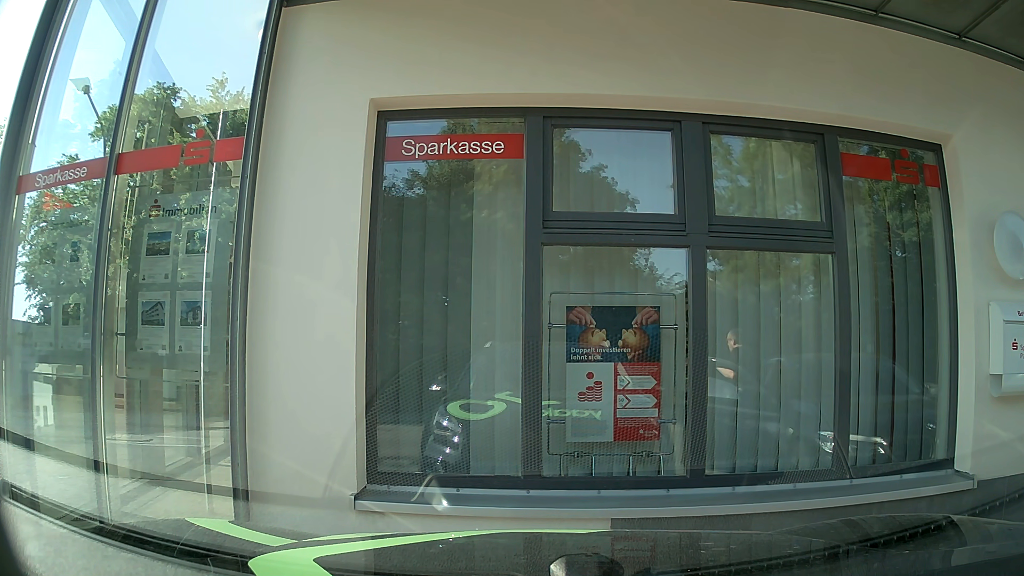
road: unclassified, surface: asphalt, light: Day
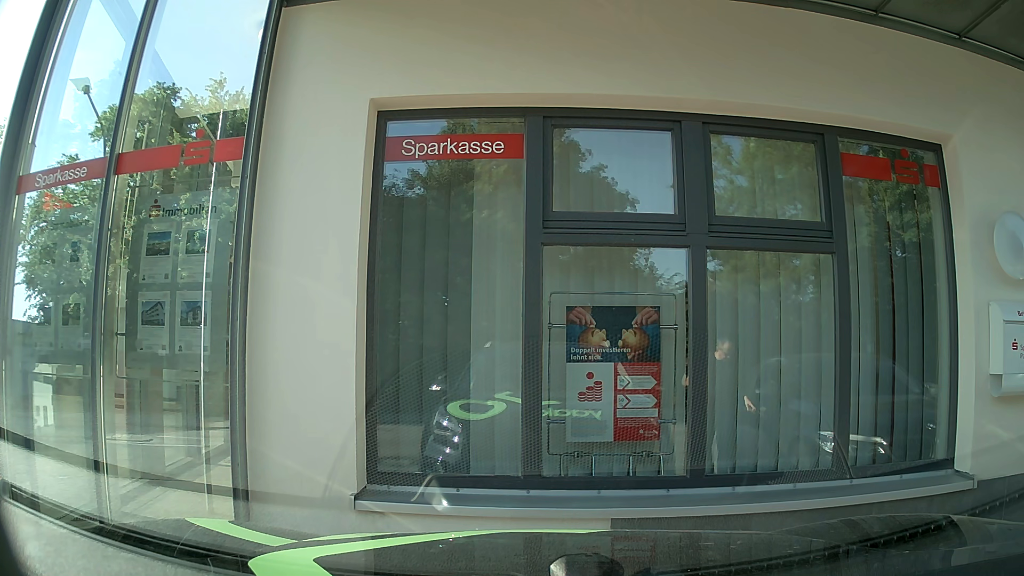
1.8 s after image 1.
(0.0, 0.0) m; 0°
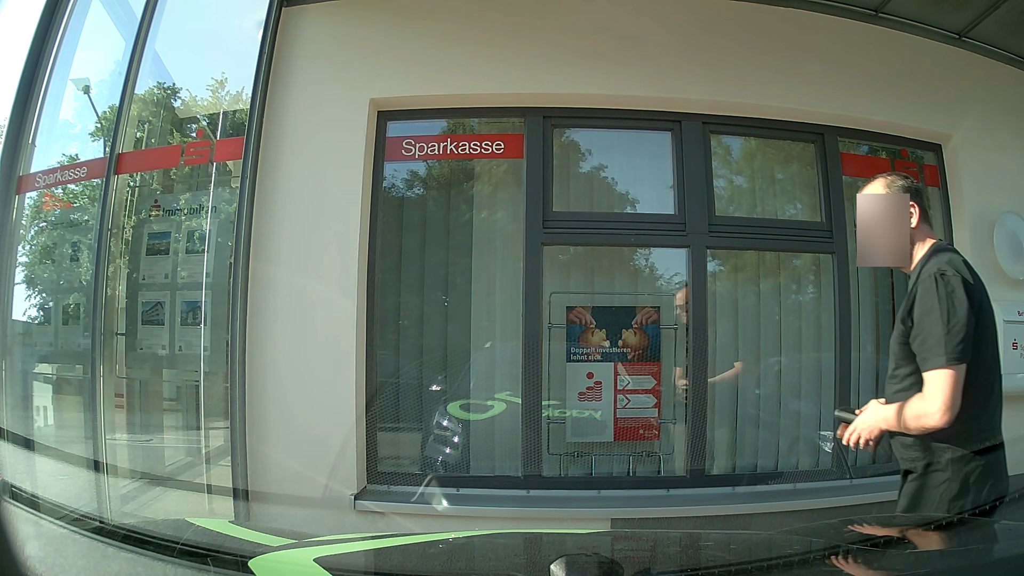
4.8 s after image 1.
(0.0, 0.0) m; 0°
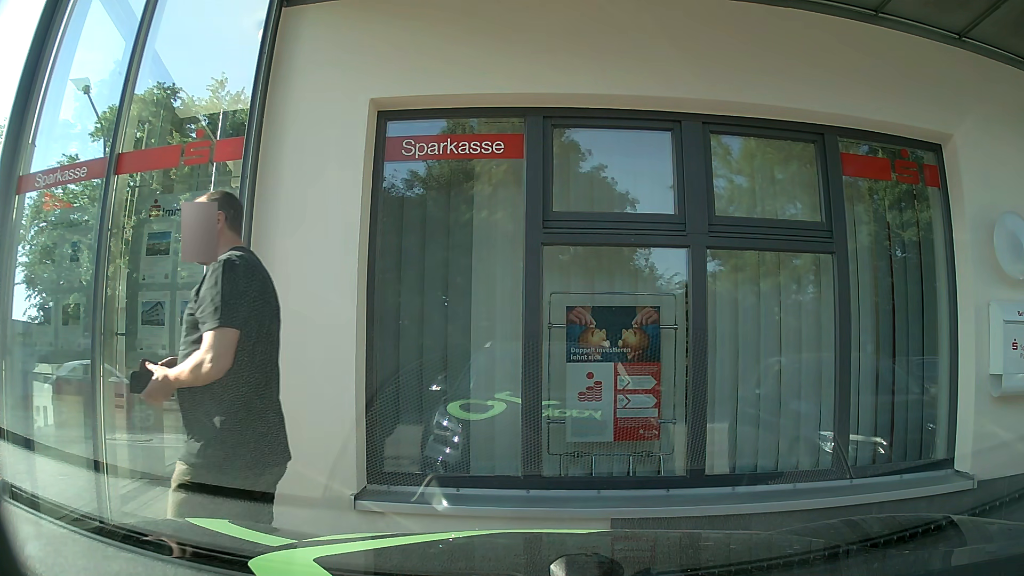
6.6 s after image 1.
(0.0, 0.0) m; 0°
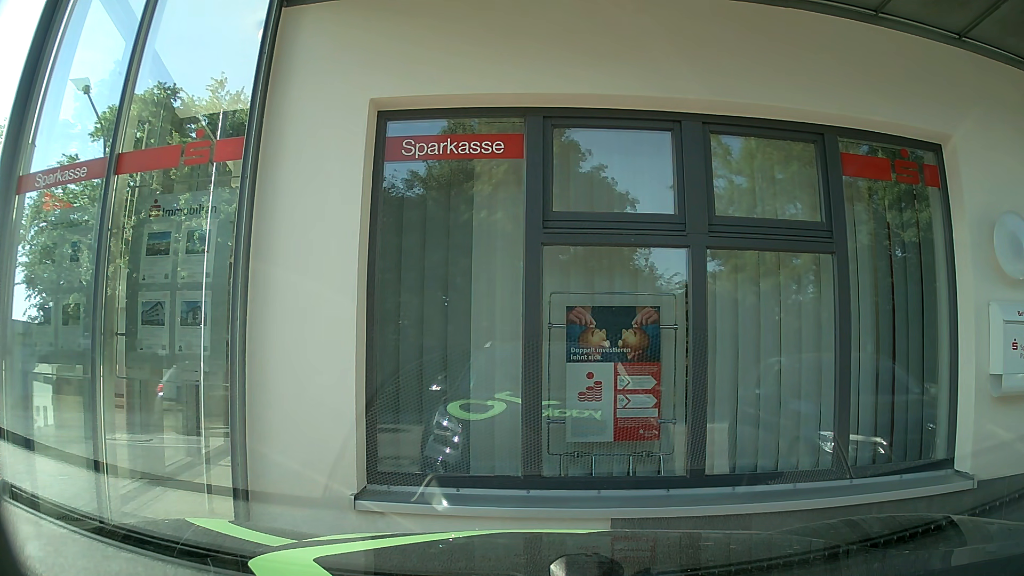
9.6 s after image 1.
(0.0, 0.0) m; 0°
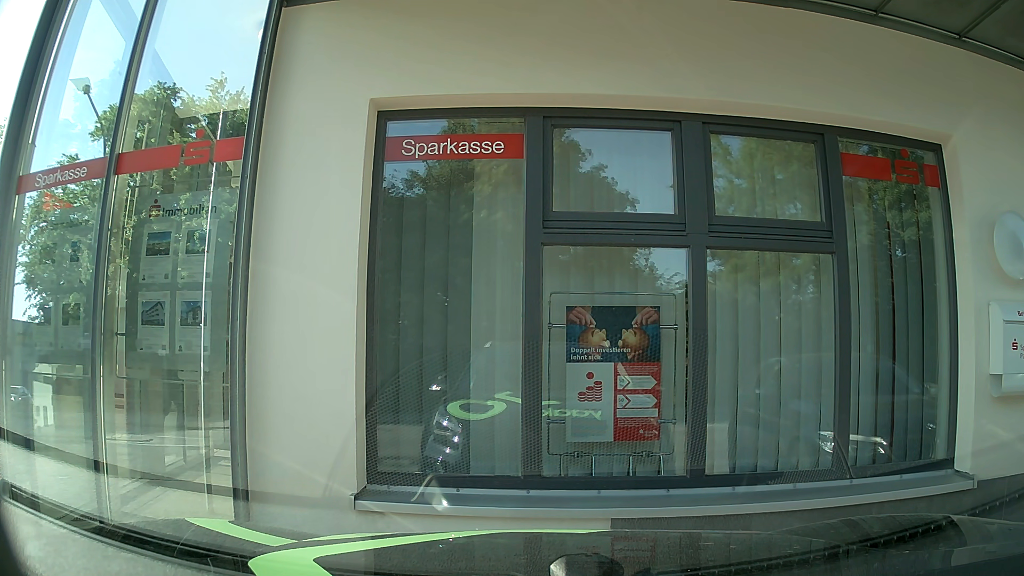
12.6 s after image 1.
(0.0, 0.0) m; 0°
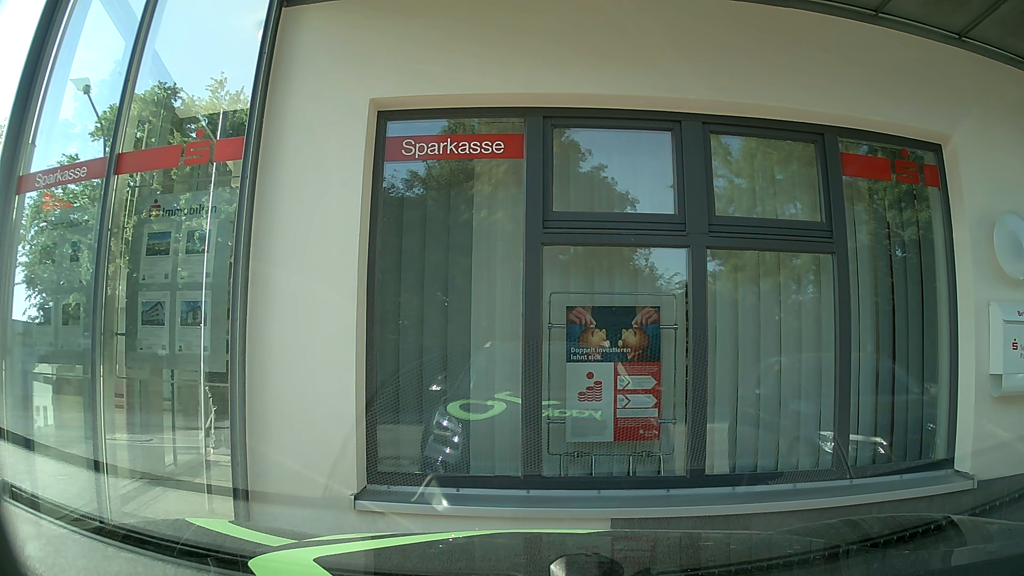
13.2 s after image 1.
(0.0, 0.0) m; 0°
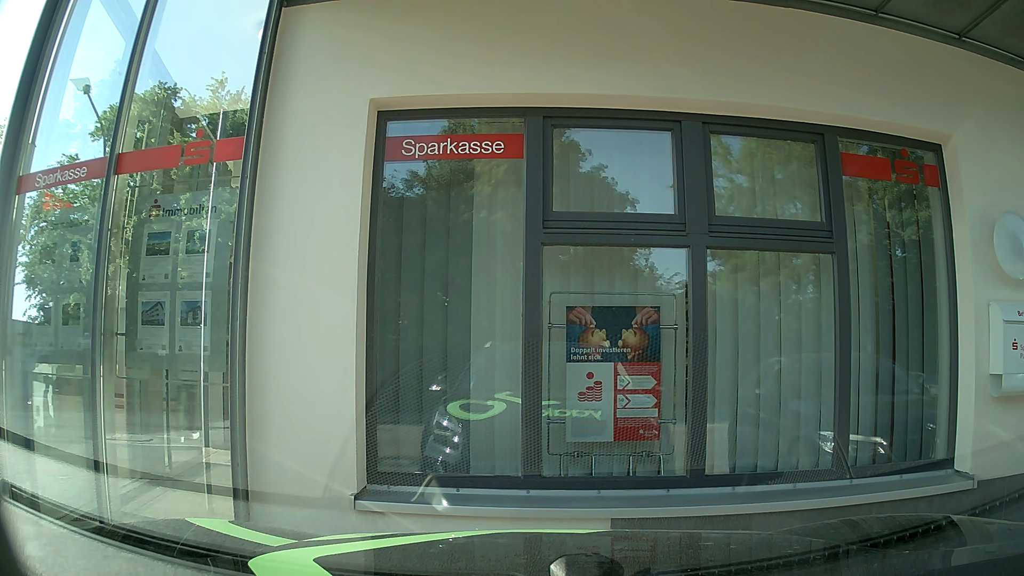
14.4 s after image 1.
(0.0, 0.0) m; 0°
